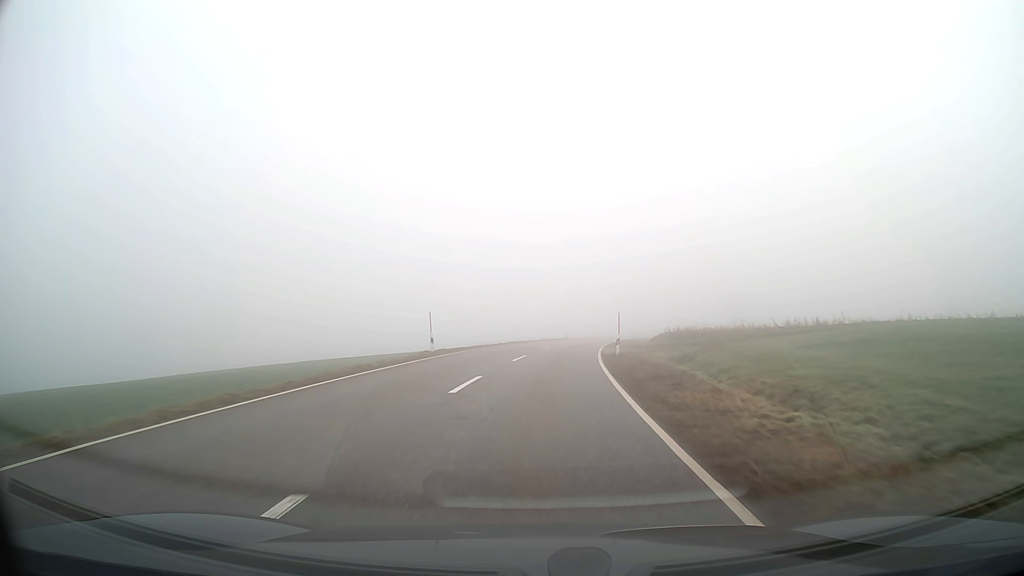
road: tertiary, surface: asphalt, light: Day
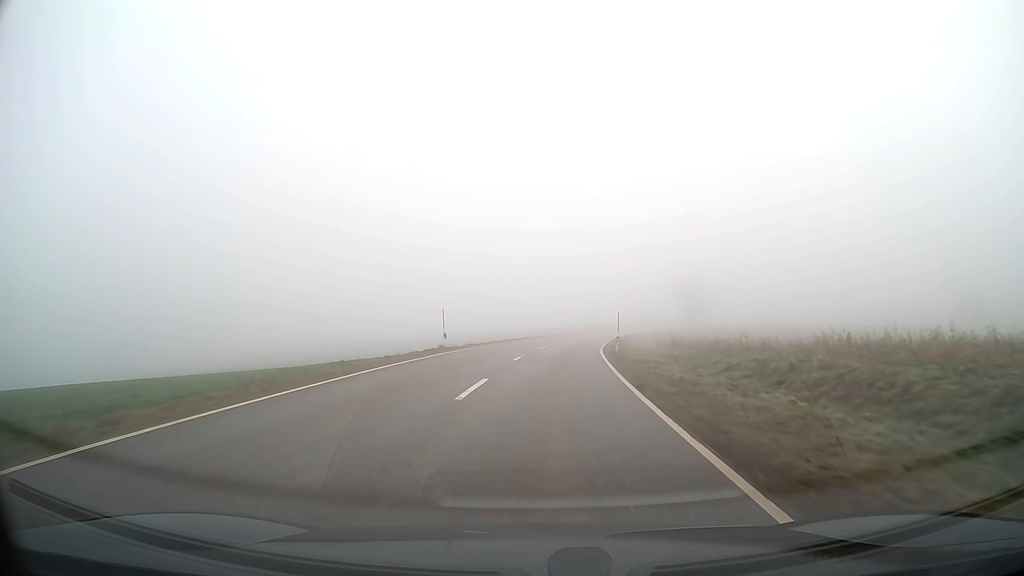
(+3.3, +47.7) m; +8°
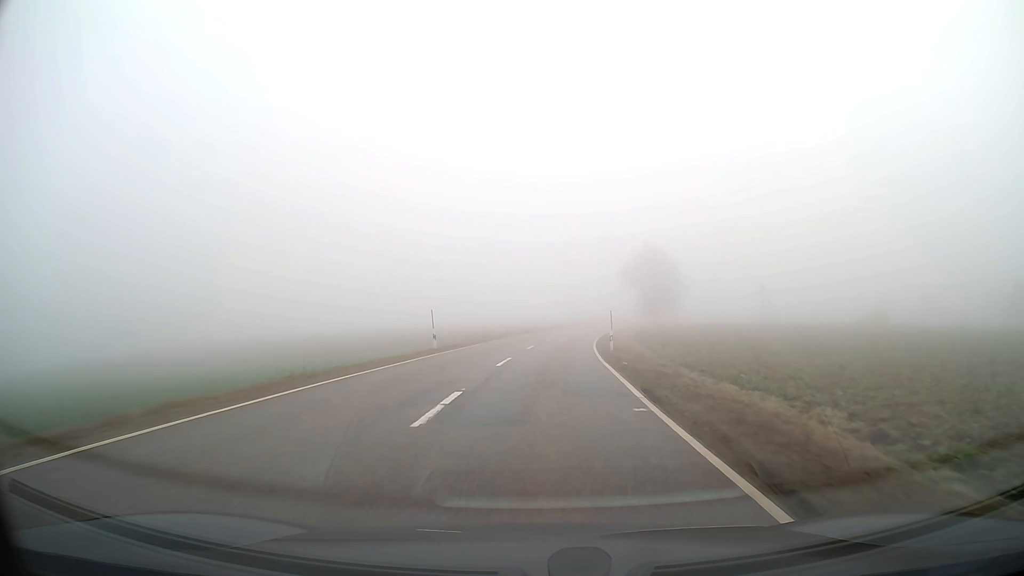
(+3.4, +49.1) m; +8°
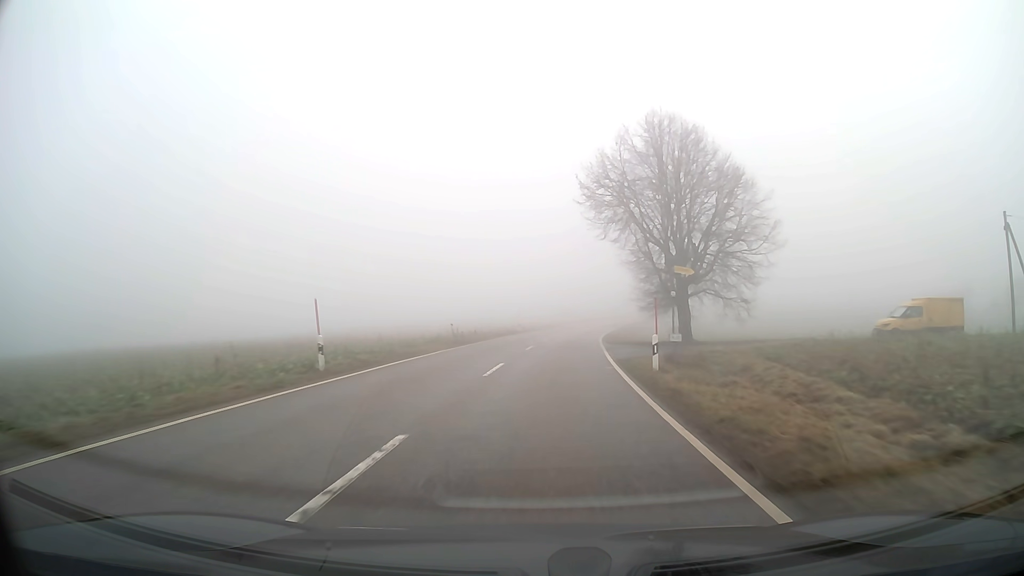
(+4.8, +63.0) m; +9°
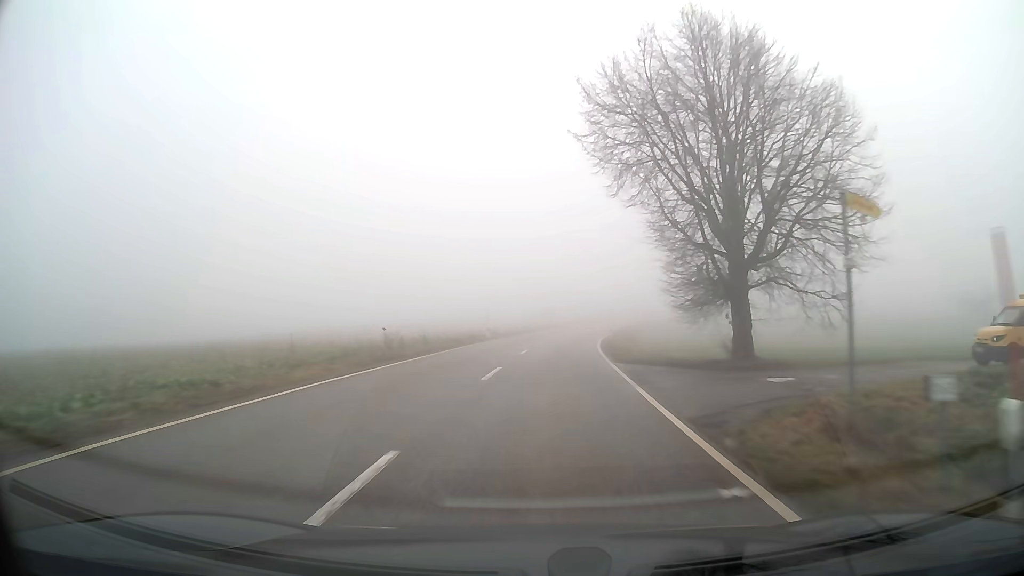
(+0.2, +12.8) m; +2°
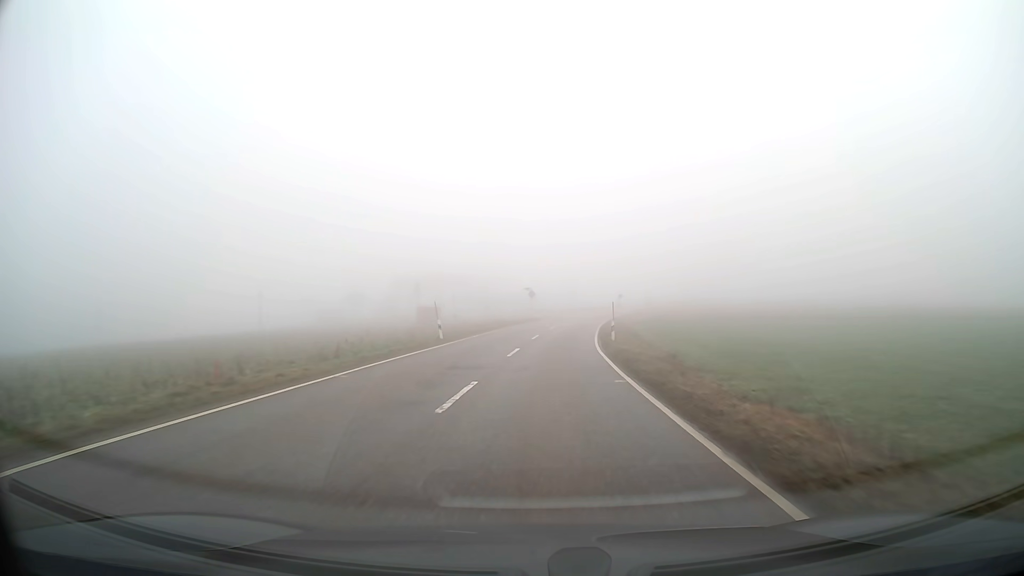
(+3.5, +51.2) m; +8°
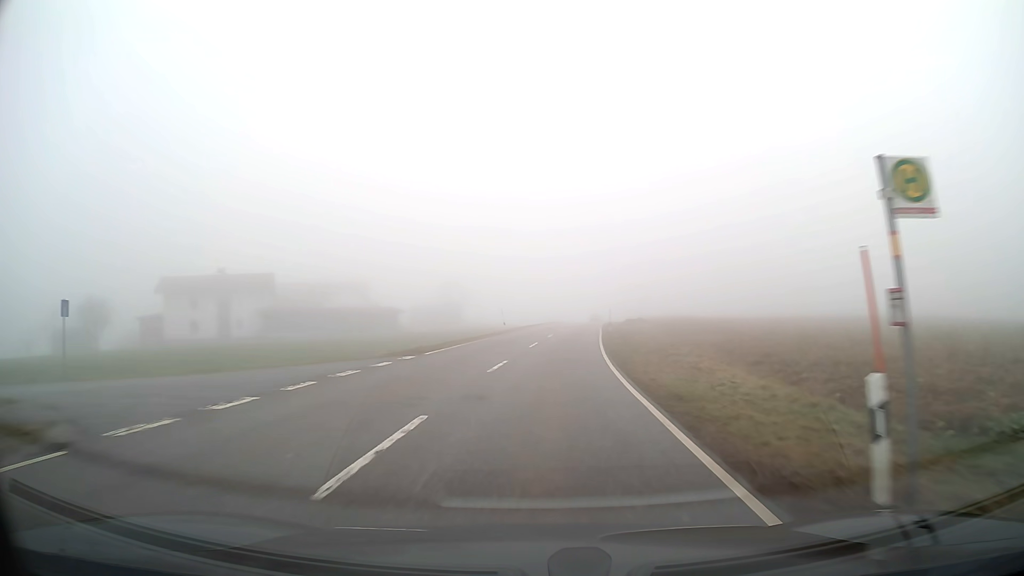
(+5.0, +62.7) m; +9°
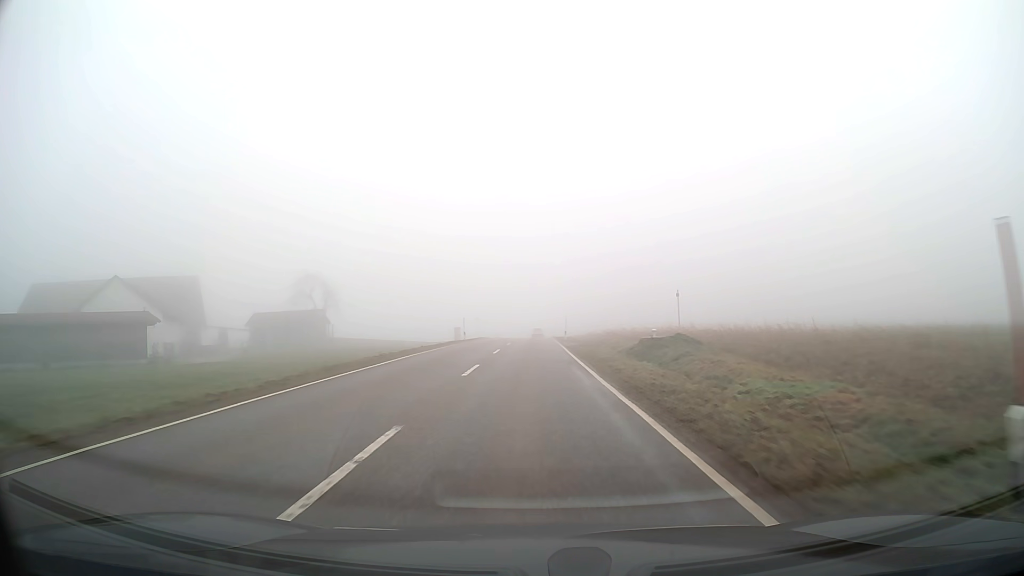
(+2.8, +47.9) m; +5°
